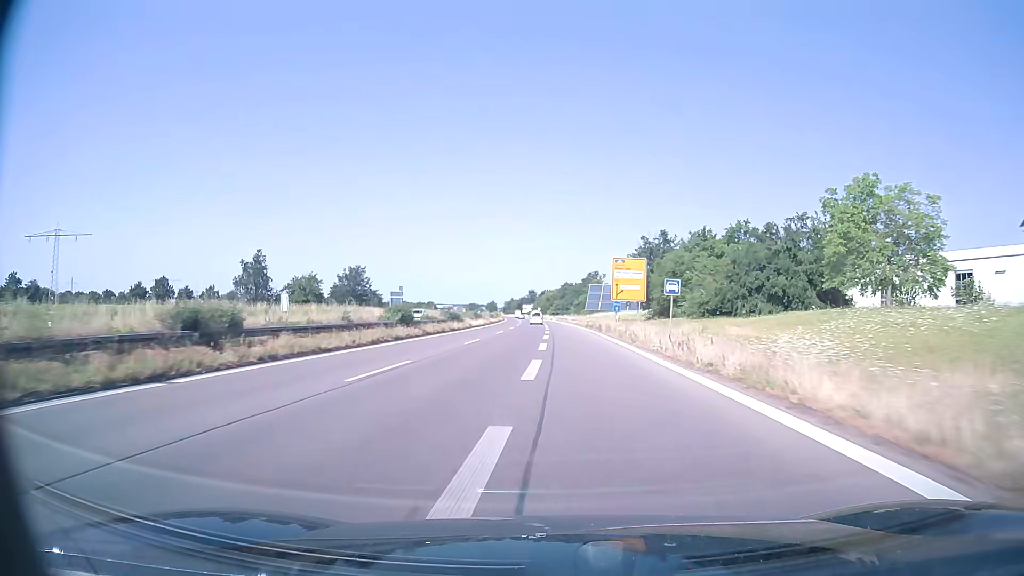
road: trunk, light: Day
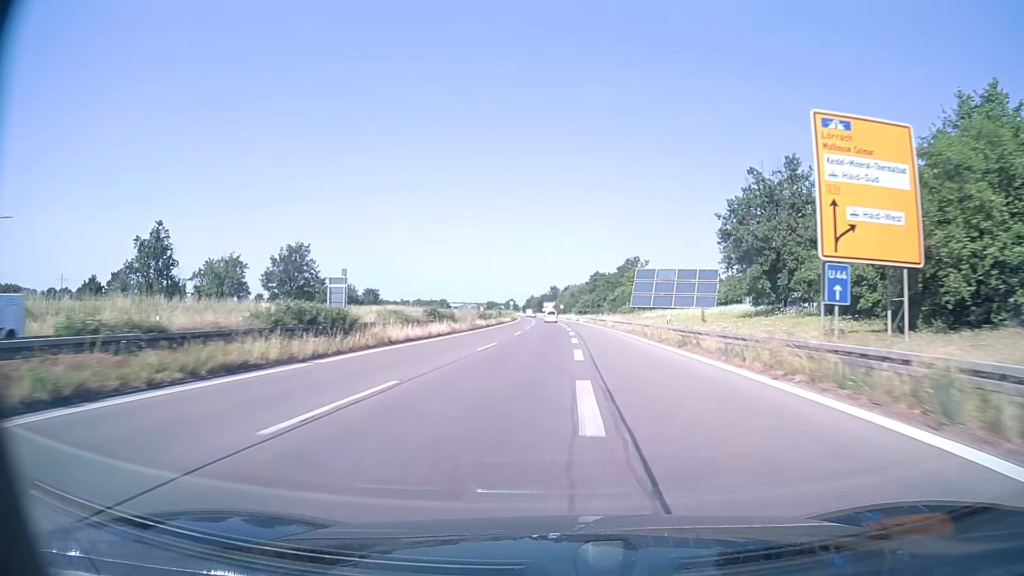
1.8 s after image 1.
(-0.8, +42.6) m; -2°
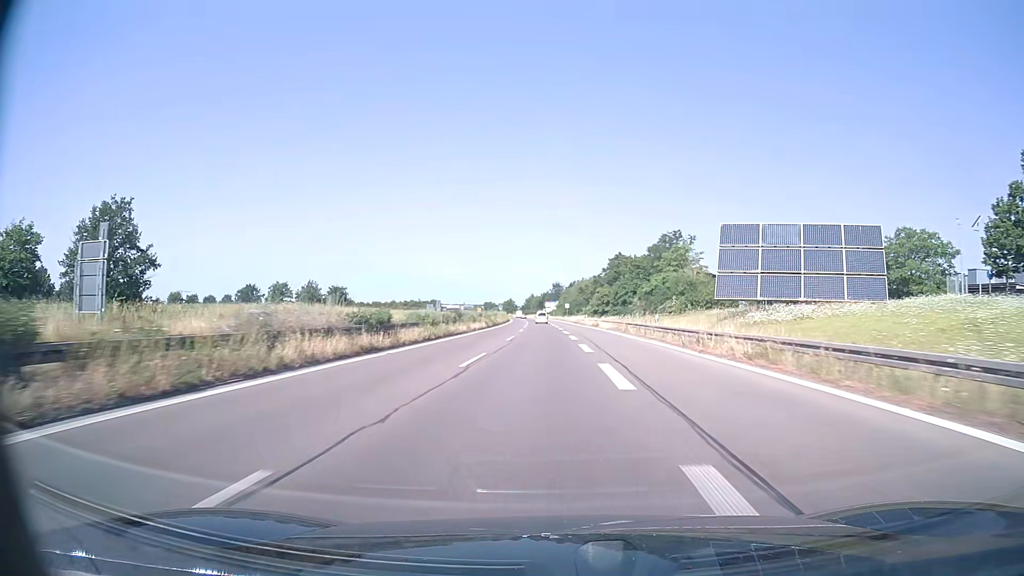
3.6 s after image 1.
(0.0, +43.7) m; 0°
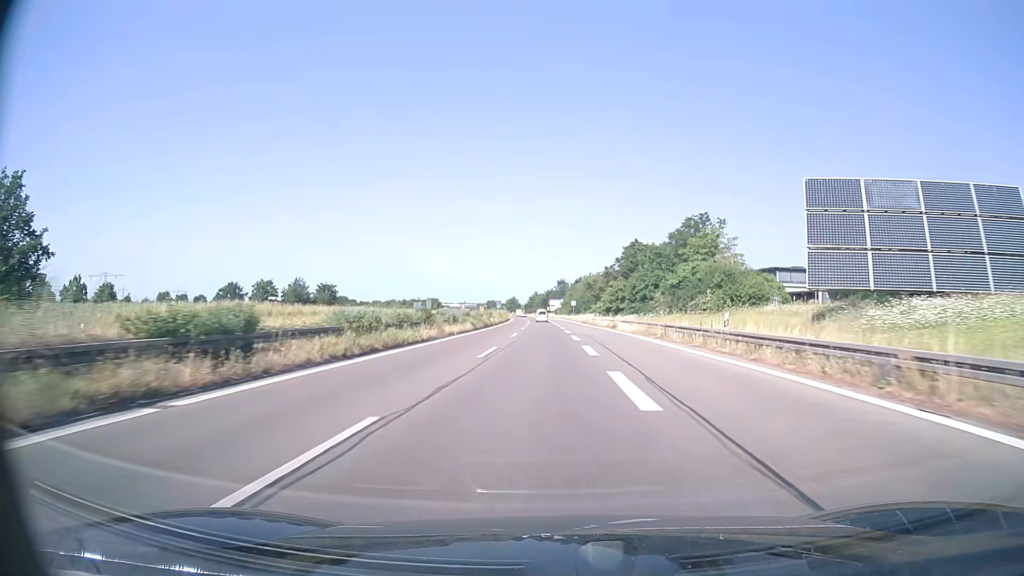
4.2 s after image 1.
(0.0, +14.7) m; 0°
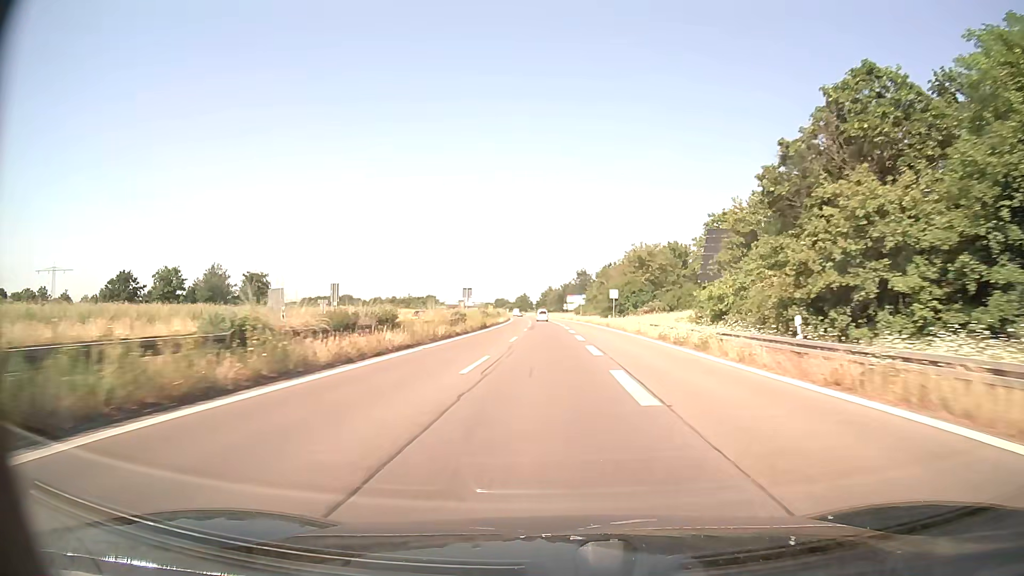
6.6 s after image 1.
(-0.7, +59.2) m; -1°
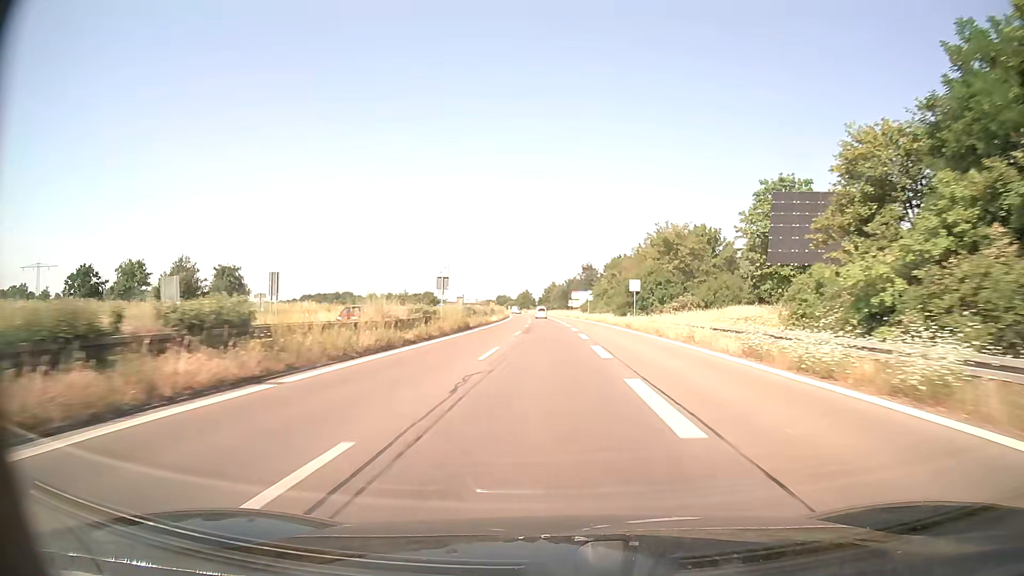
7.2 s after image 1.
(-0.1, +14.8) m; 0°
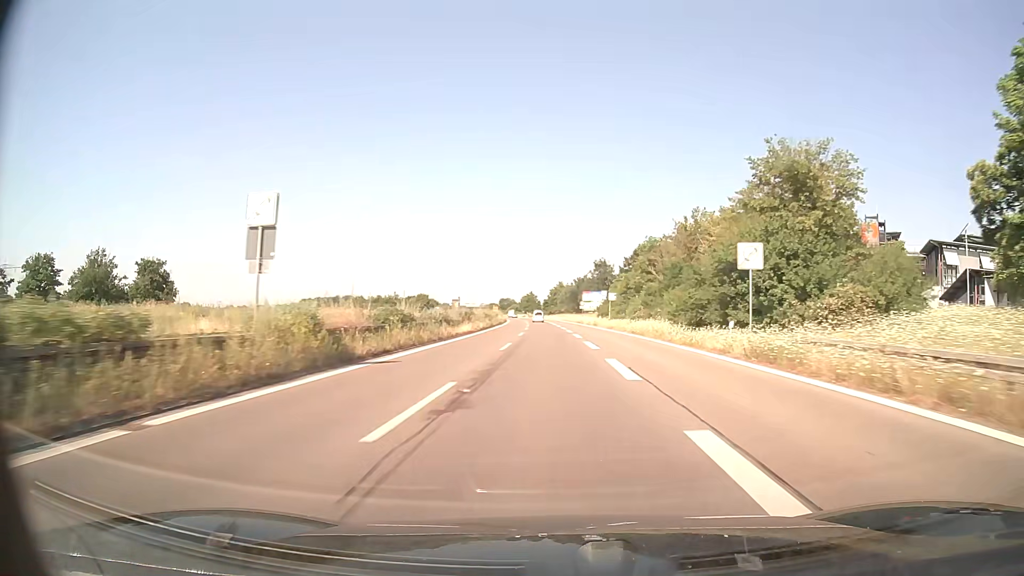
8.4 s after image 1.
(-0.1, +29.5) m; 0°
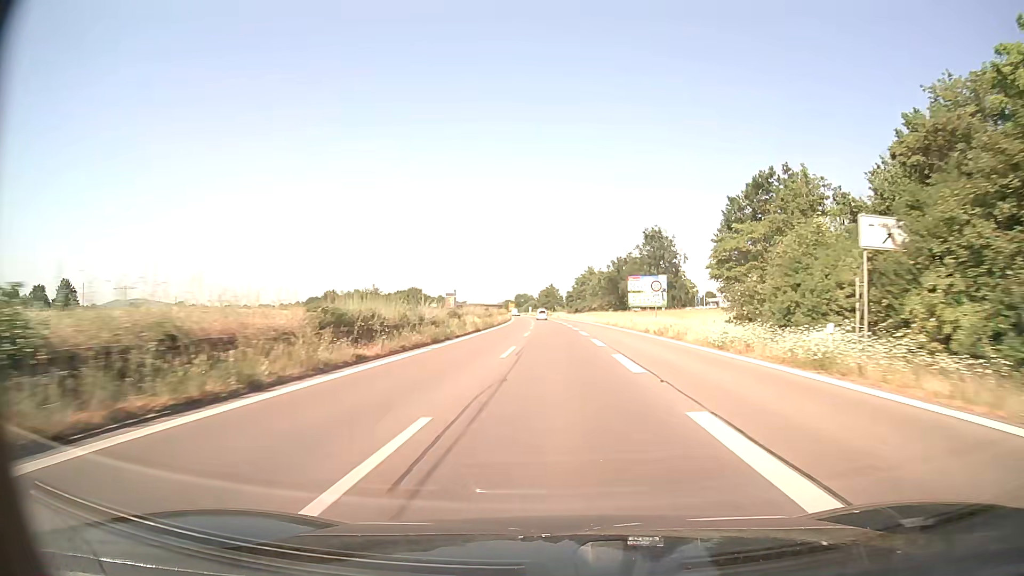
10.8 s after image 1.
(-1.0, +58.5) m; -2°
(0, +10) (0, +20) (0, +30) (0, +40) (0, +50) (0, +60) (-1, +70) (-1, +80) (-1, +90) (-2, +100) m
